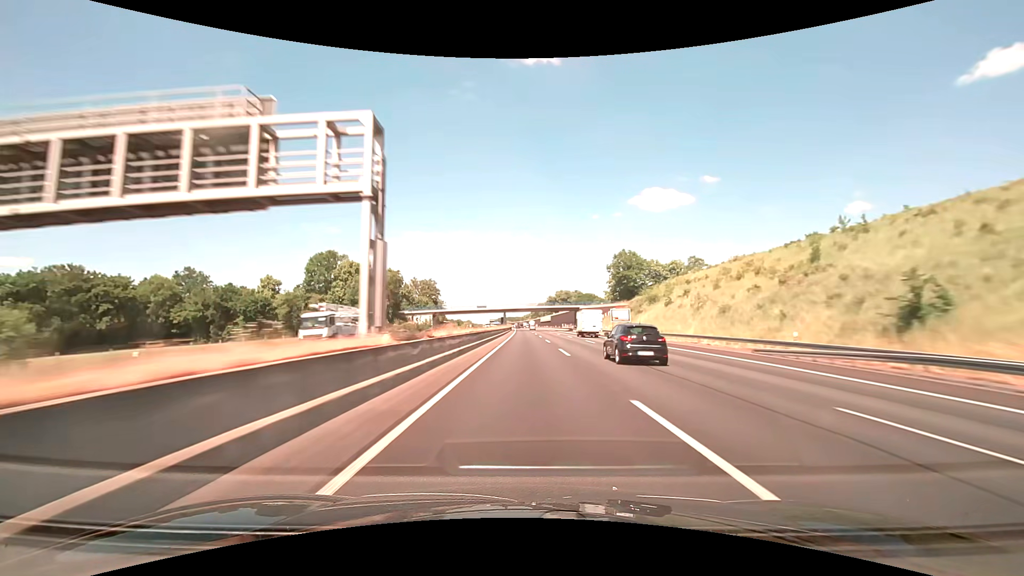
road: motorway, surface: asphalt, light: Day
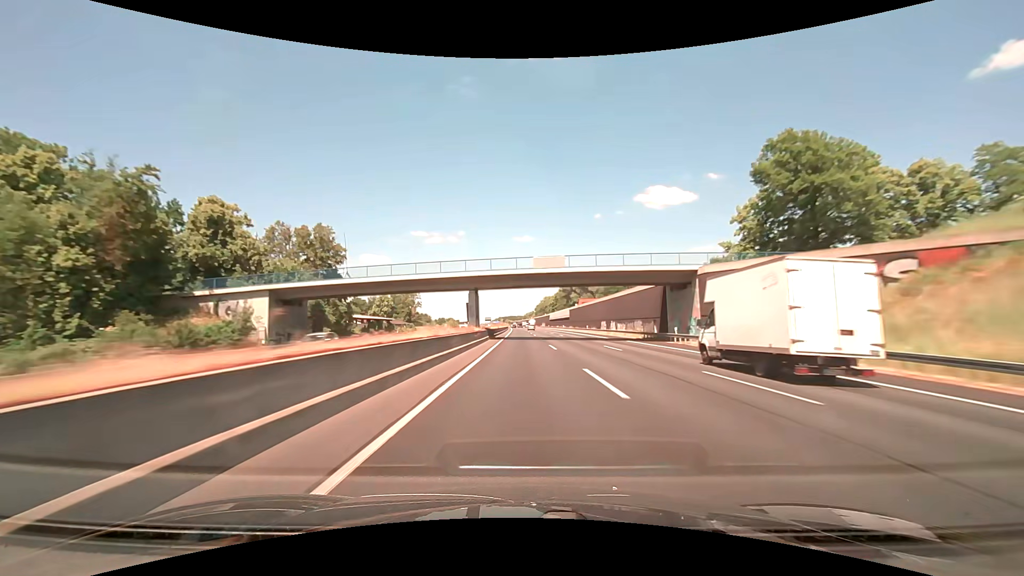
(-0.2, +85.7) m; 0°
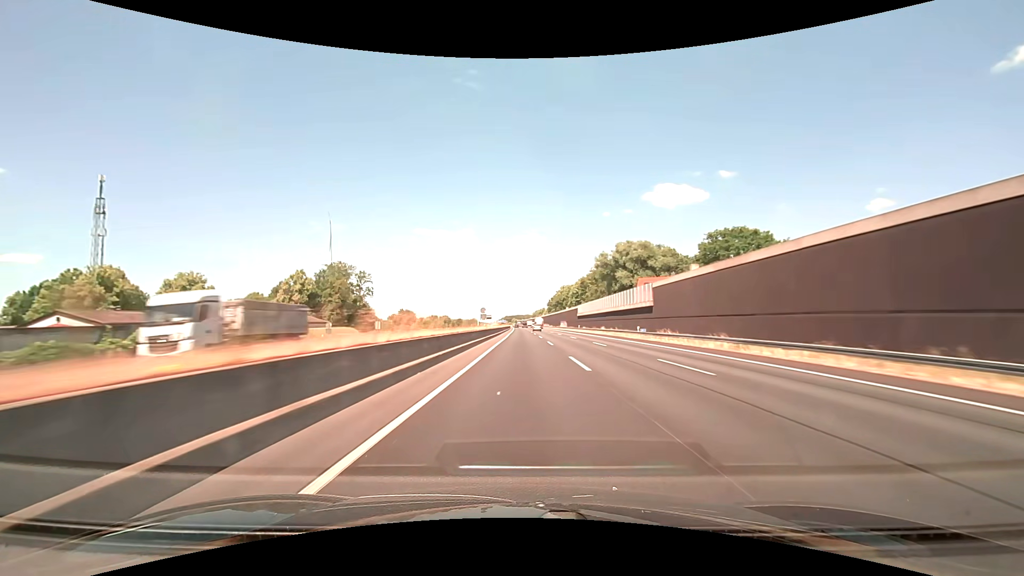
(-0.8, +85.7) m; -1°
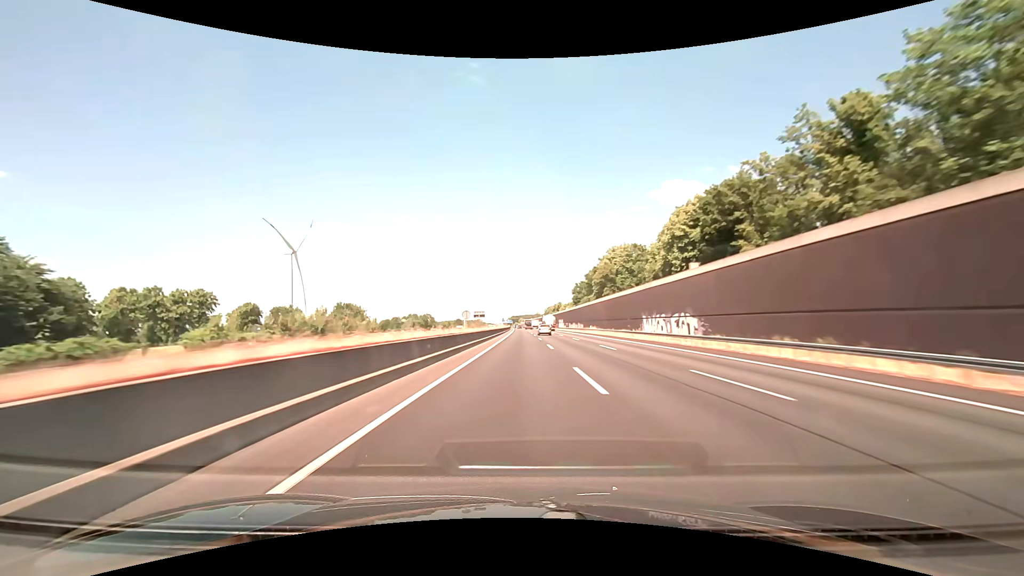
(-0.5, +114.2) m; -1°
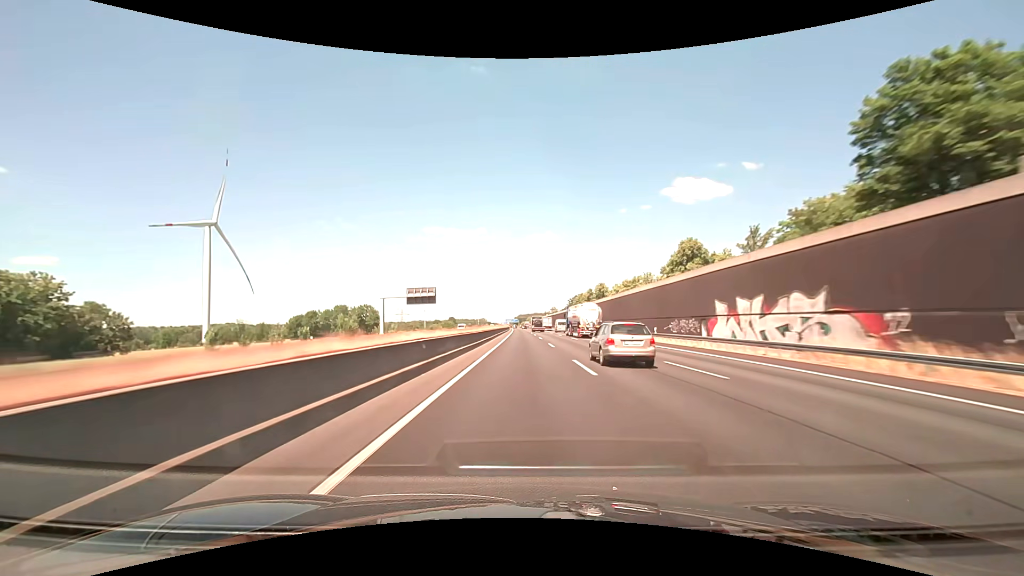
(-1.6, +142.8) m; -1°
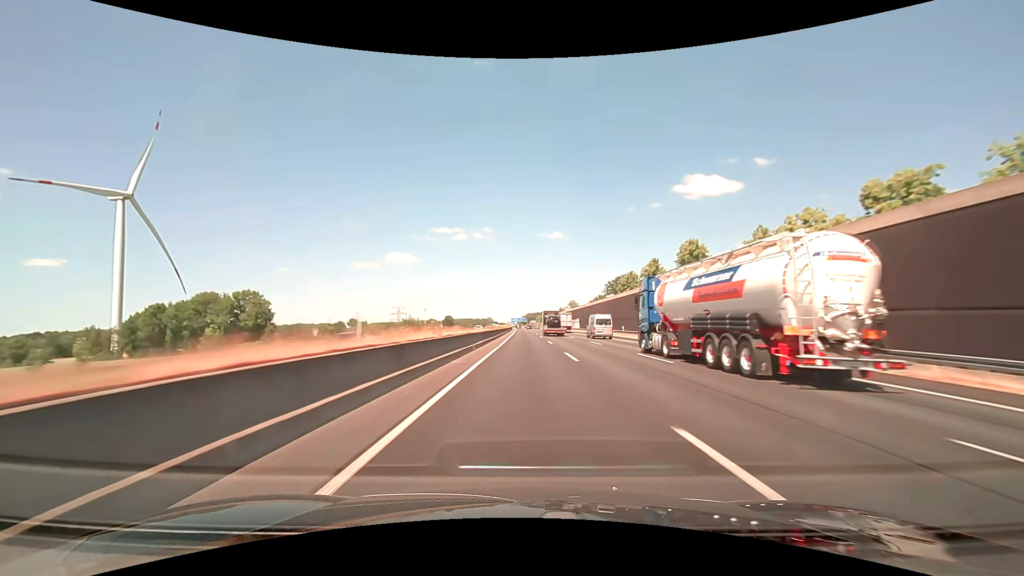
(-0.6, +85.7) m; -1°
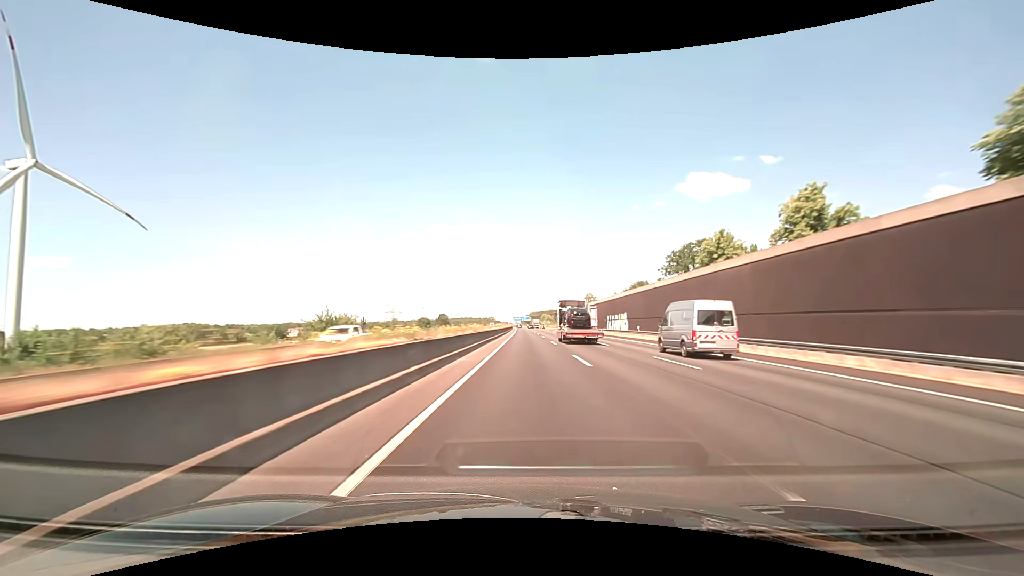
(-0.2, +57.1) m; 0°
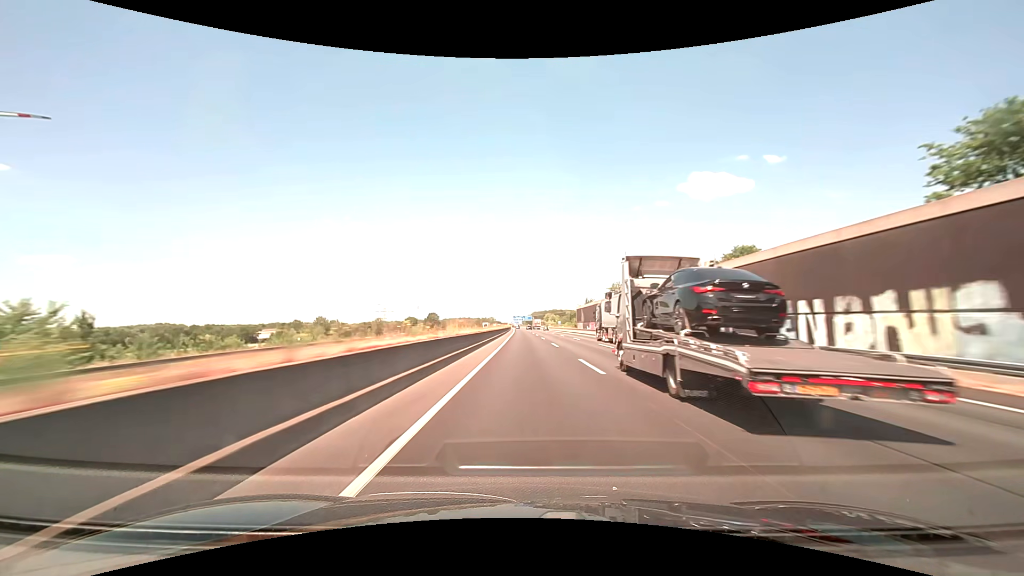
(-0.2, +57.1) m; 0°
(0, +10) (0, +20) (0, +30) (0, +40) (0, +50) (0, +60) (0, +70) (0, +80) (0, +90) (0, +100) m
